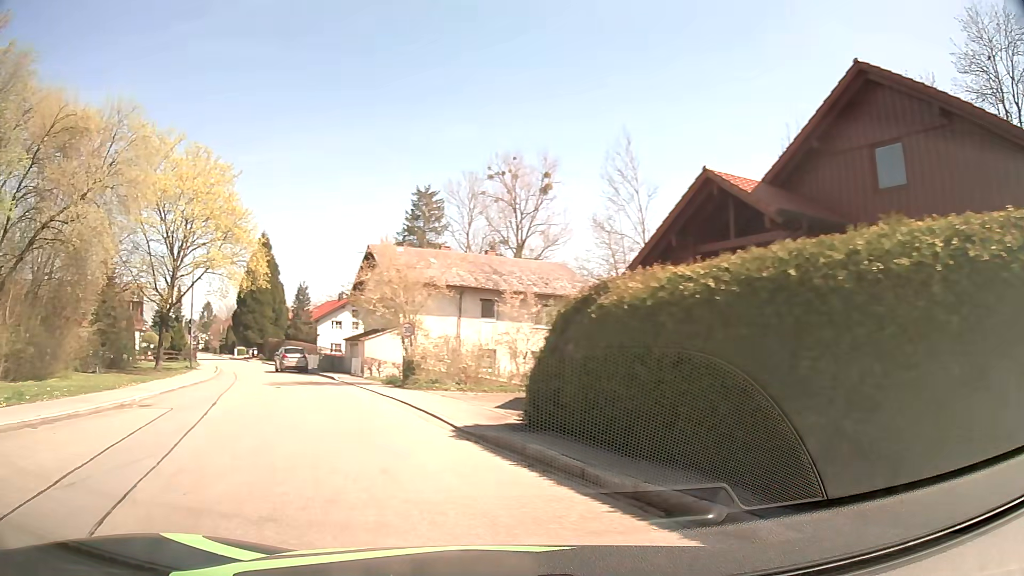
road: residential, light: Day
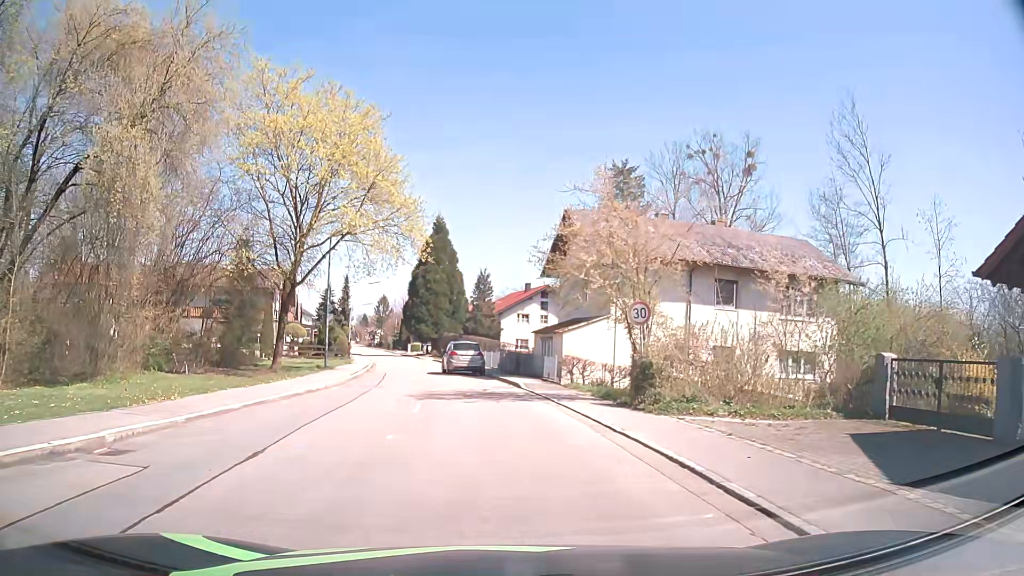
(-2.0, +9.9) m; -15°
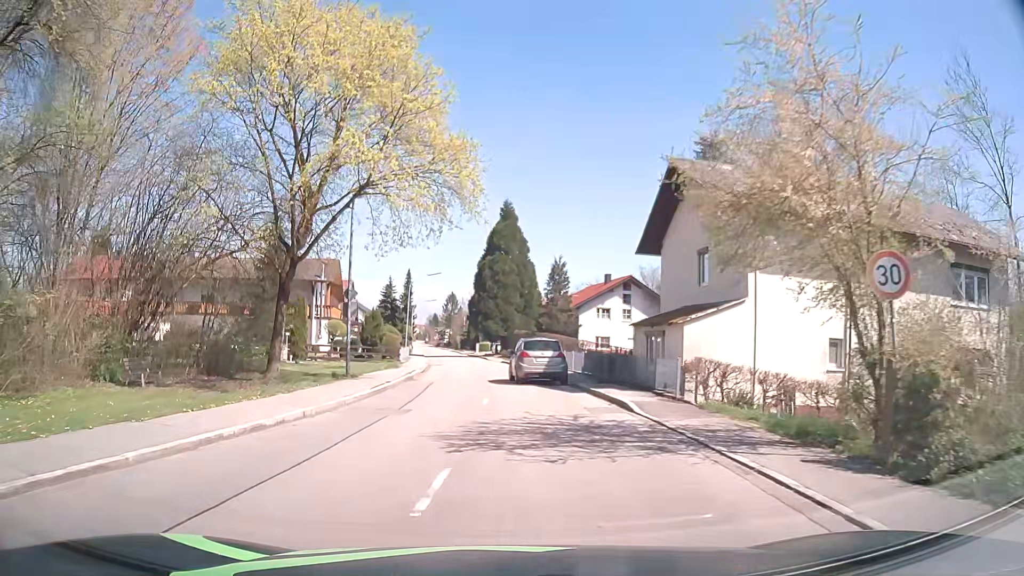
(-0.4, +8.6) m; -6°
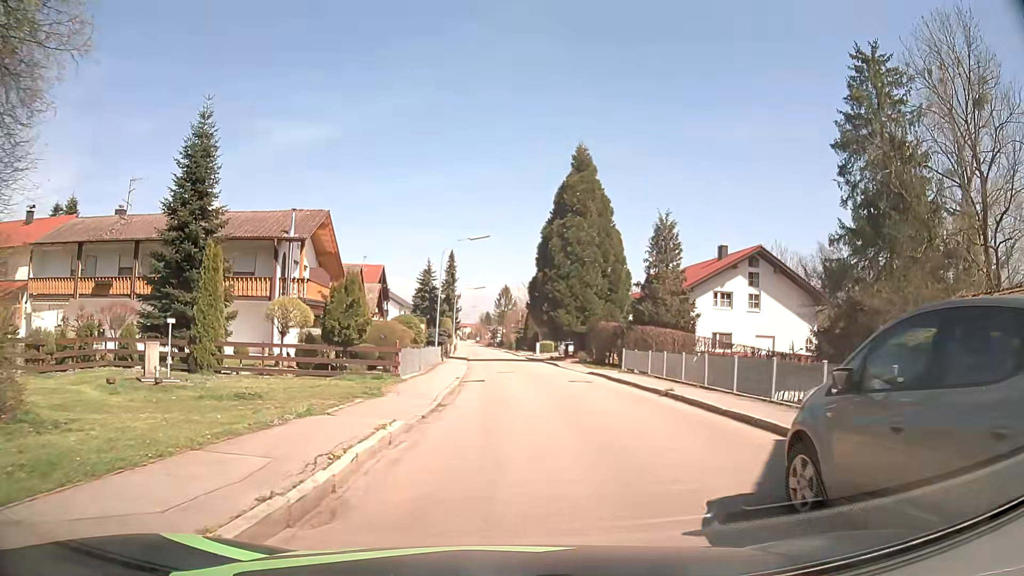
(-1.6, +20.8) m; -5°
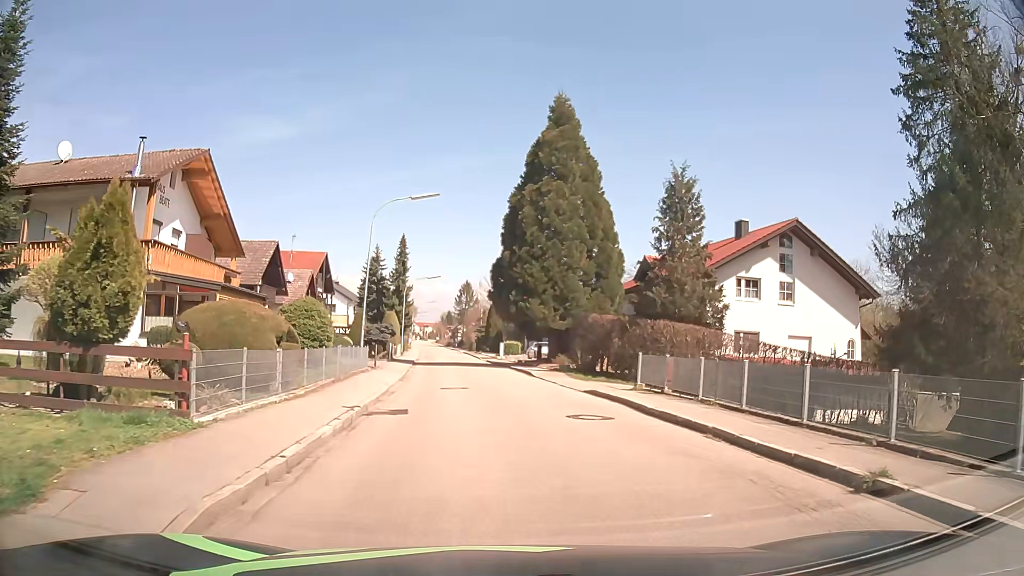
(+0.4, +11.7) m; +3°
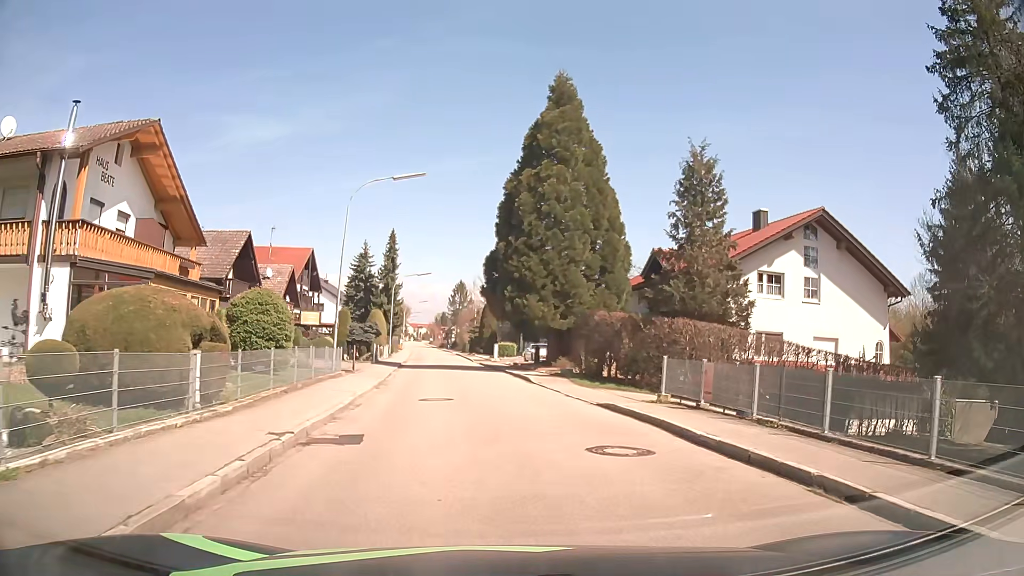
(0.0, +3.8) m; +1°
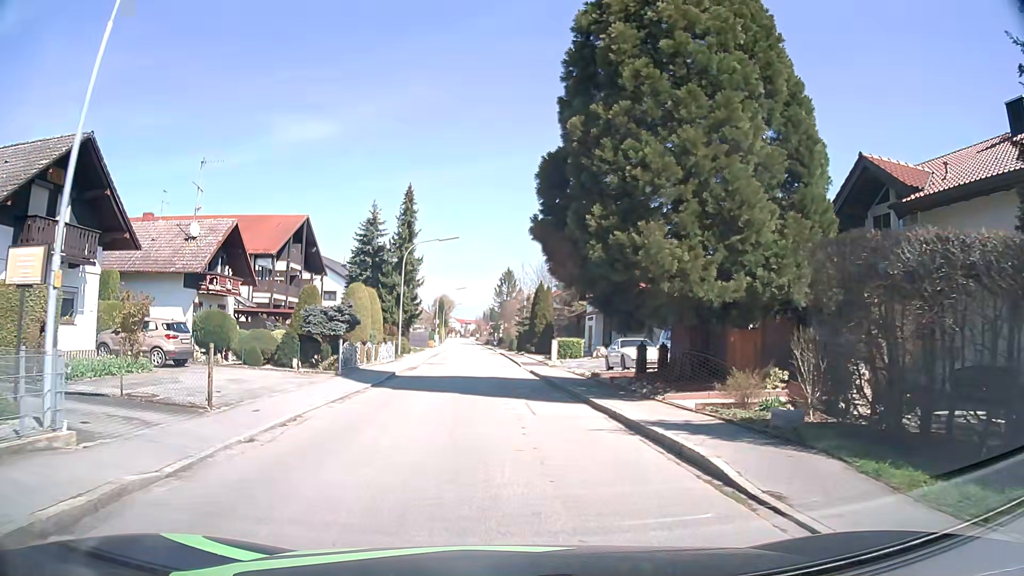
(-0.7, +19.1) m; -6°
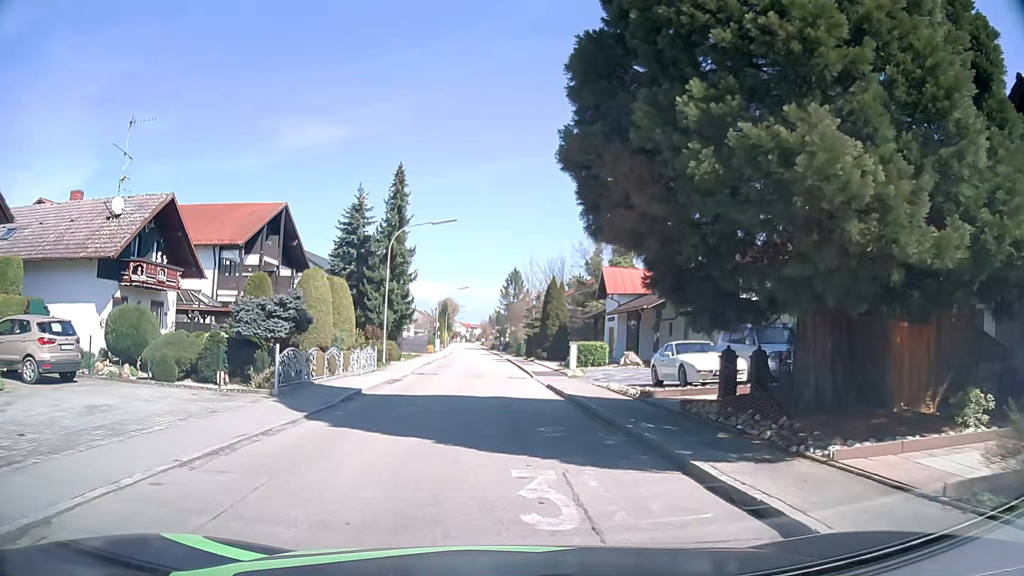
(+0.1, +7.5) m; -1°
